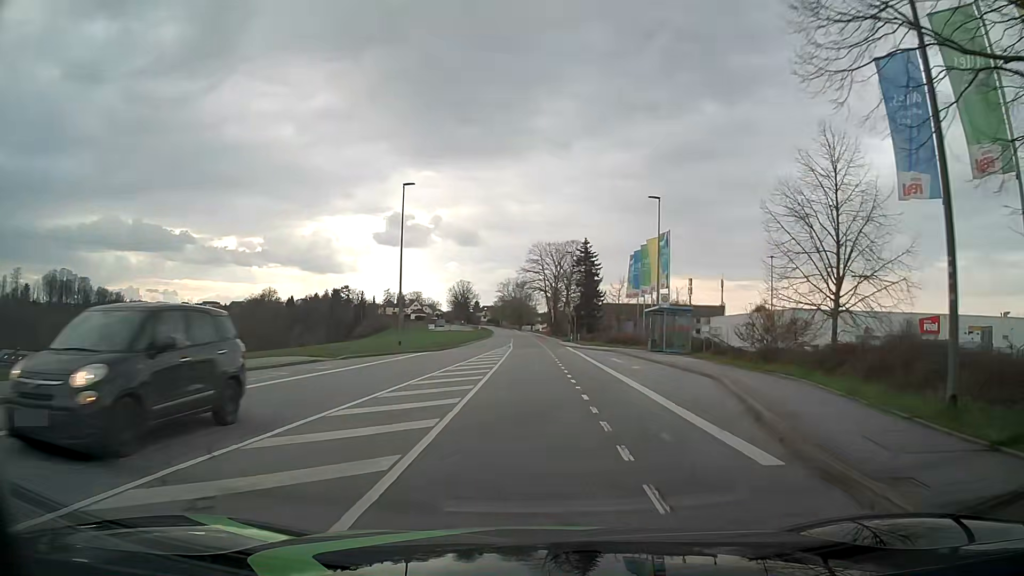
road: tertiary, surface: asphalt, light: Day
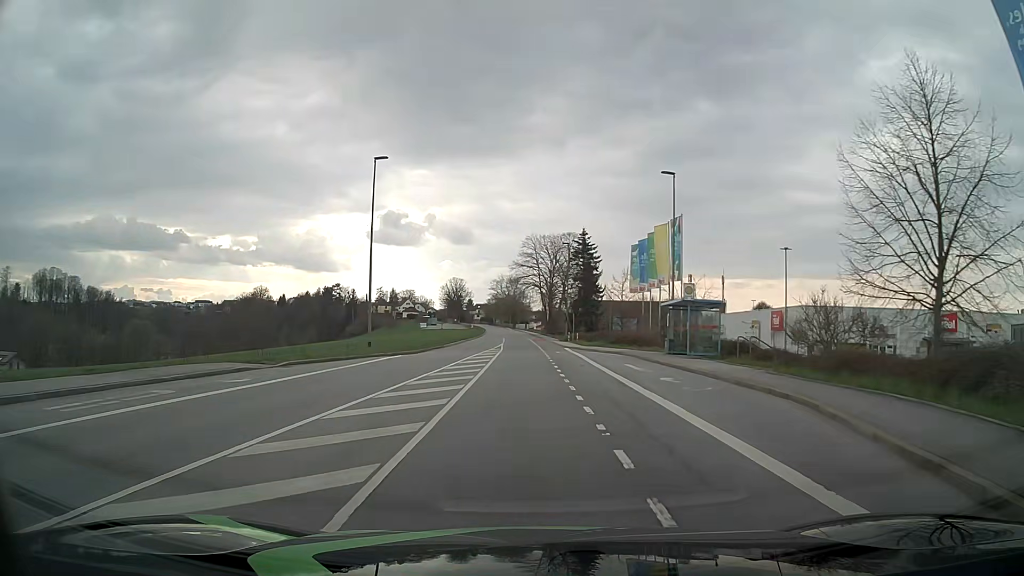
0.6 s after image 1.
(+0.1, +6.6) m; +1°
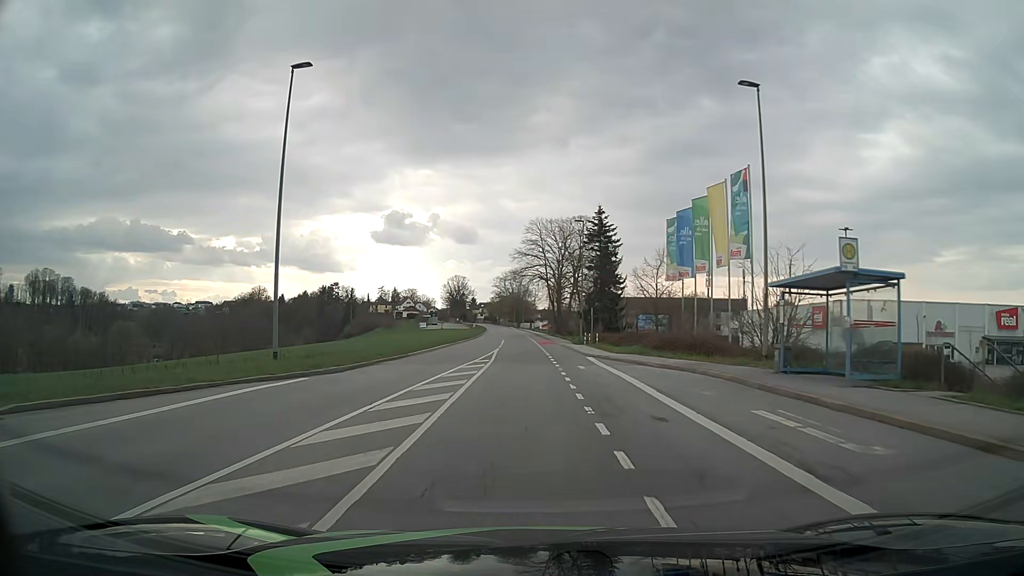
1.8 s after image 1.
(0.0, +14.3) m; -1°
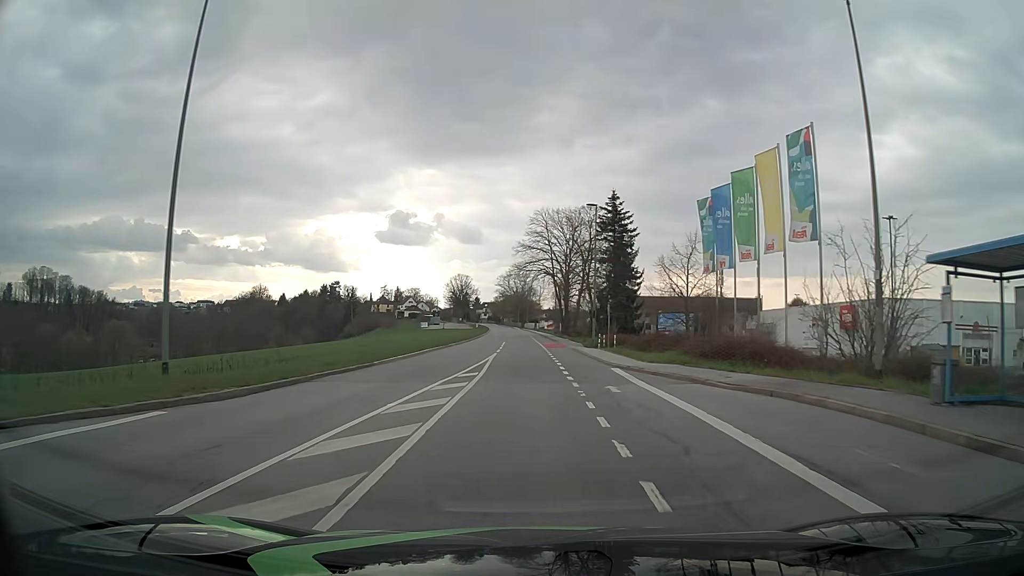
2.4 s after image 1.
(0.0, +7.5) m; 0°
